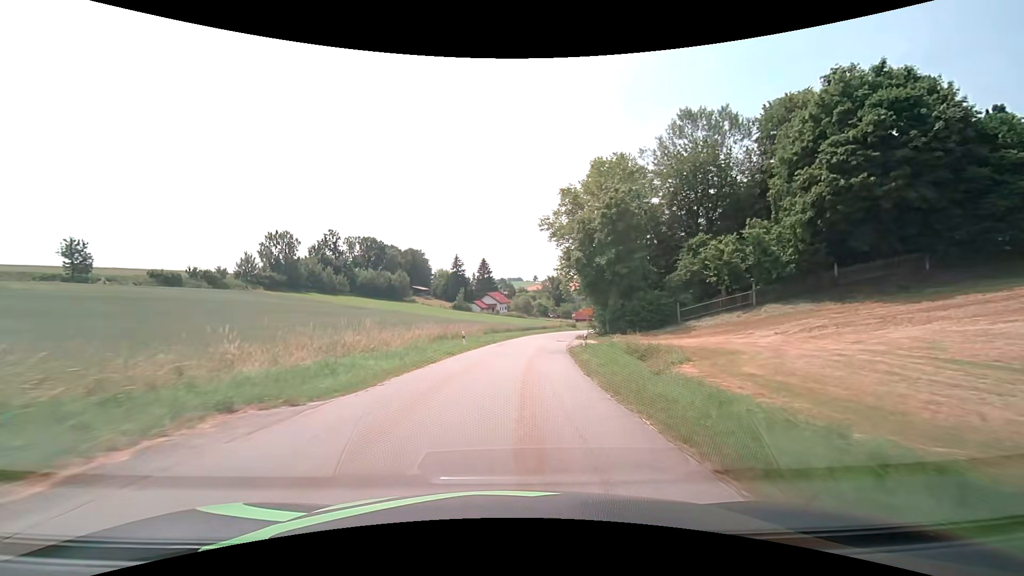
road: tertiary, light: Day
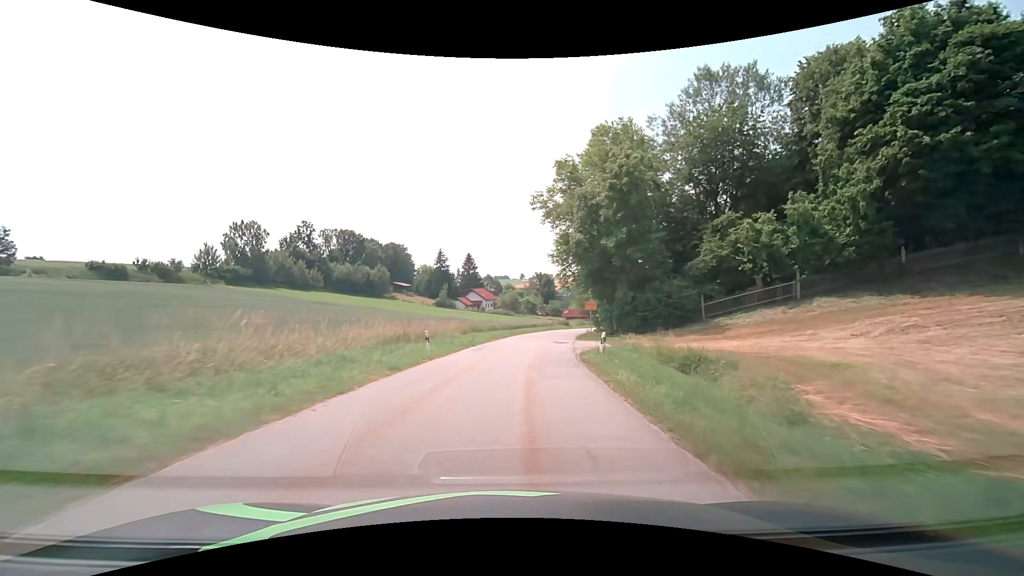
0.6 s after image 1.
(+0.2, +9.1) m; +2°
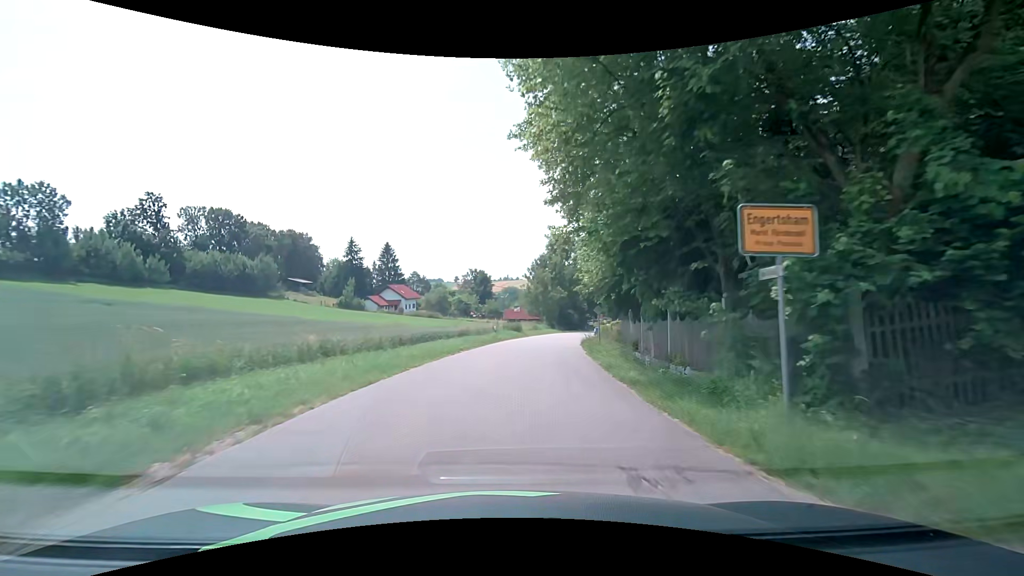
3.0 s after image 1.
(+2.0, +32.7) m; +8°
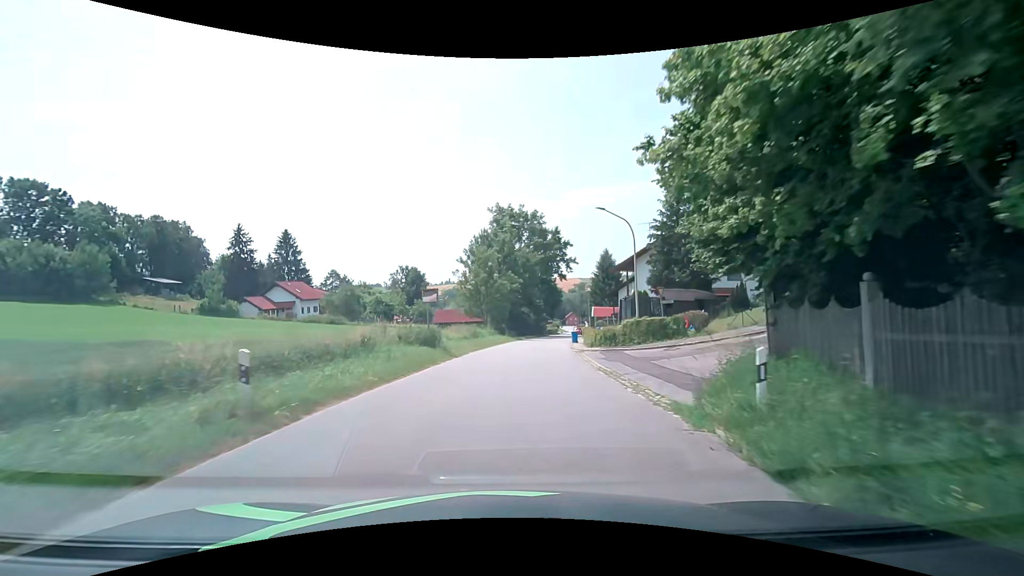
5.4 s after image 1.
(+1.7, +29.2) m; +7°
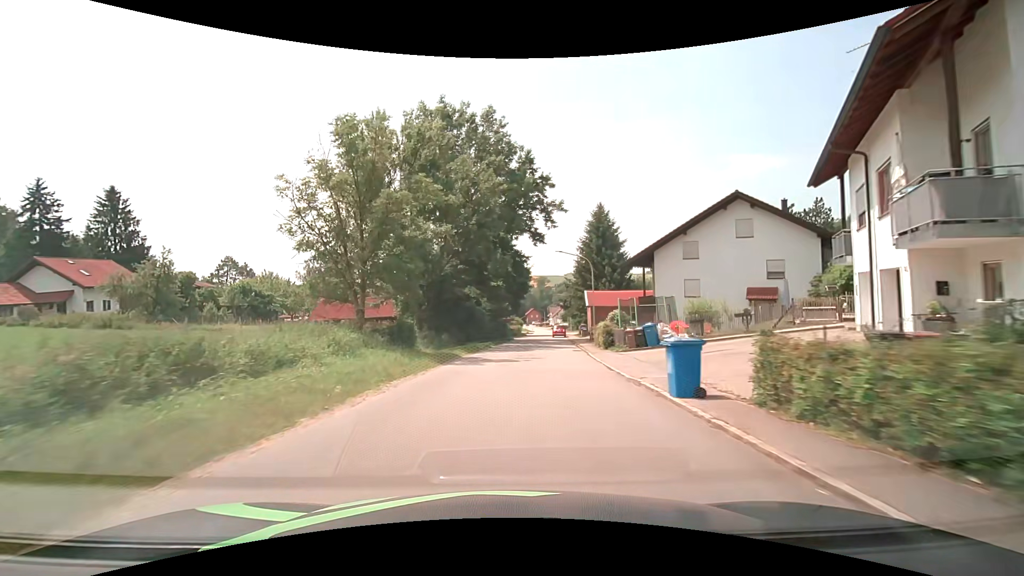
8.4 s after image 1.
(+1.9, +37.0) m; +5°
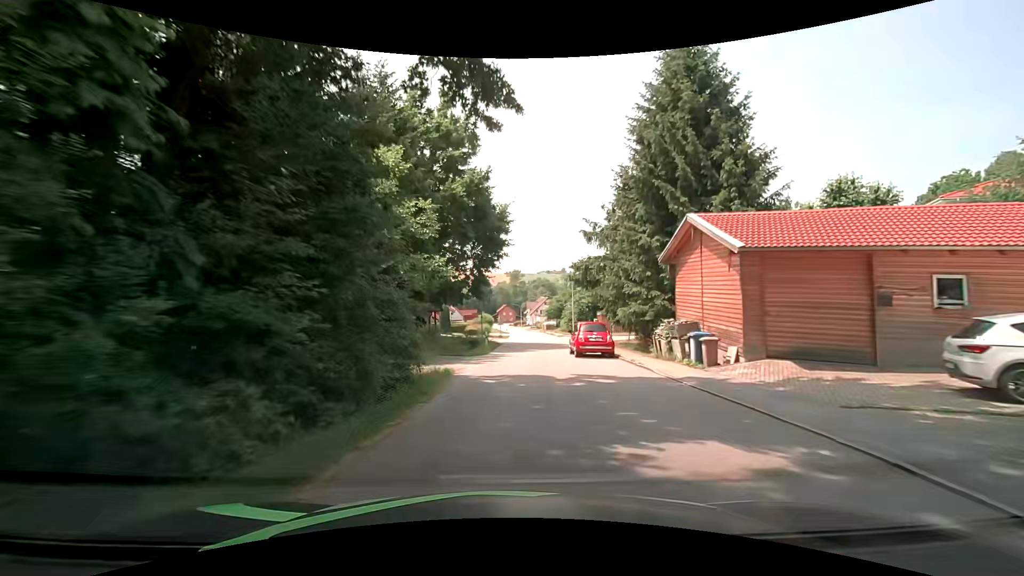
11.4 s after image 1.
(+1.6, +39.2) m; +3°
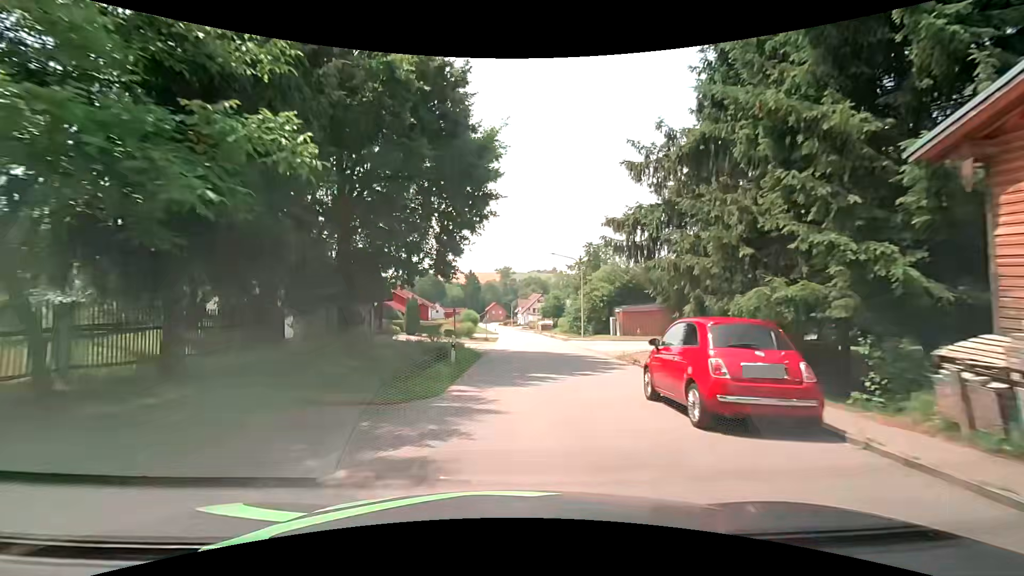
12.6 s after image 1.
(+0.3, +13.8) m; +2°
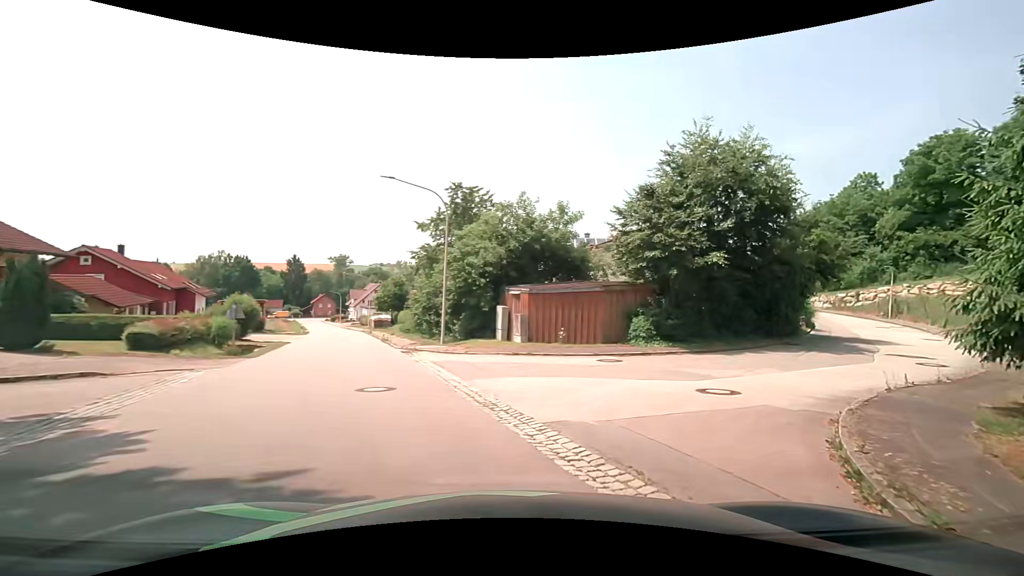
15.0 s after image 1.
(+1.5, +20.8) m; +17°
(+3, +10) (+10, +16) (+17, +23) (+23, +31) (+27, +40) (+30, +50) (+31, +60) (+31, +70) (+32, +80) (+33, +90) m
